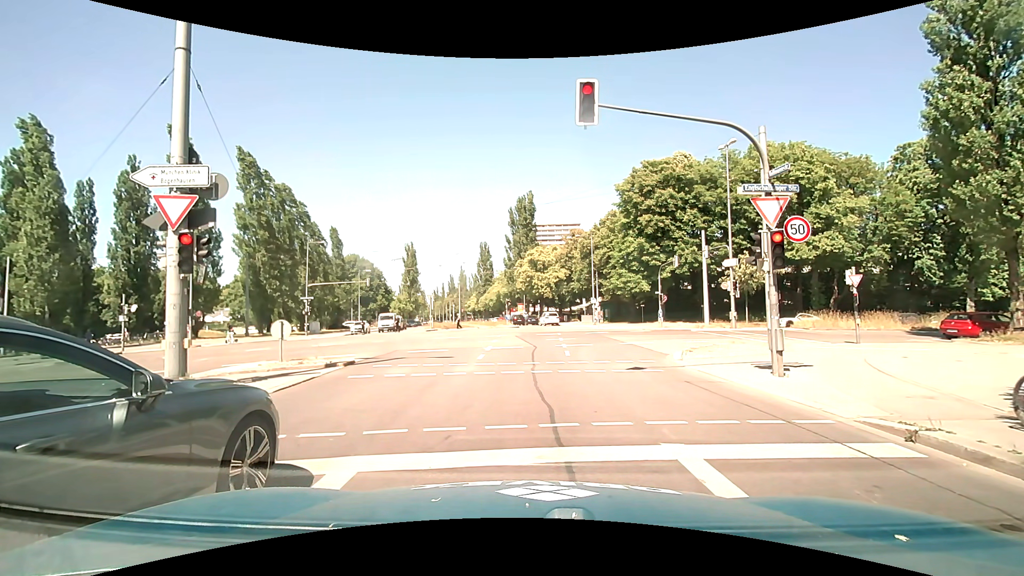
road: secondary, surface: asphalt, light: Day
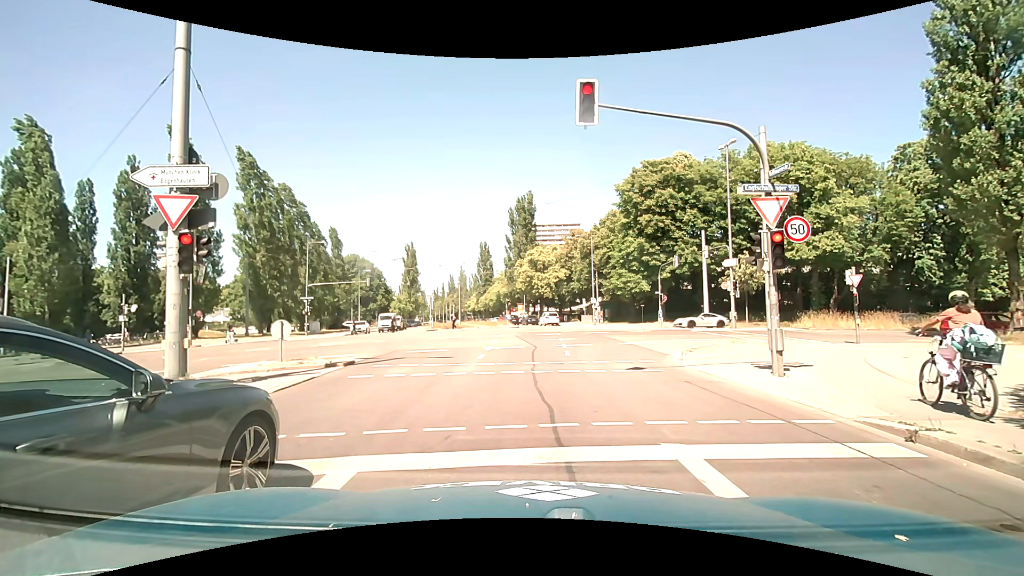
(0.0, 0.0) m; 0°
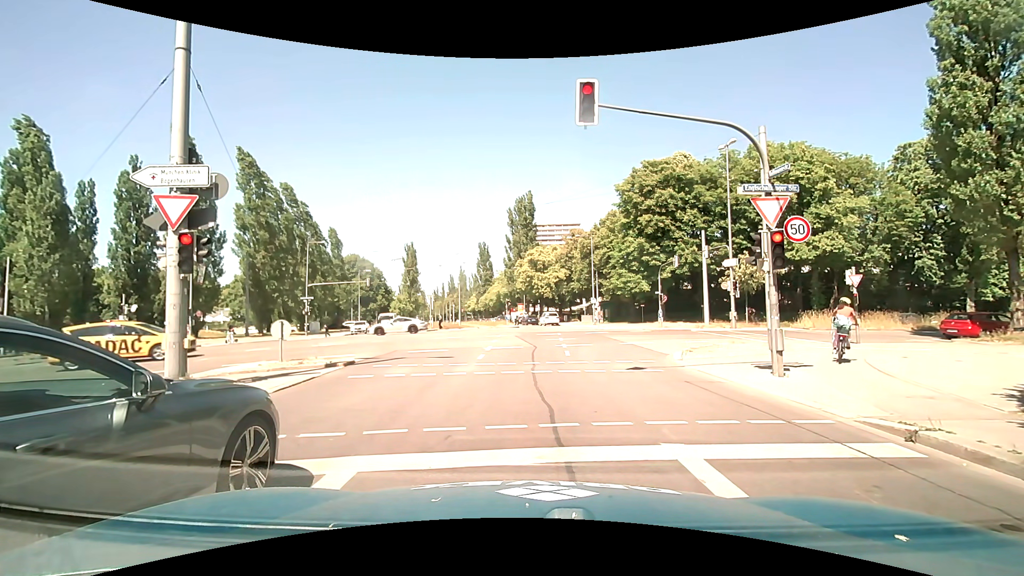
(0.0, 0.0) m; 0°
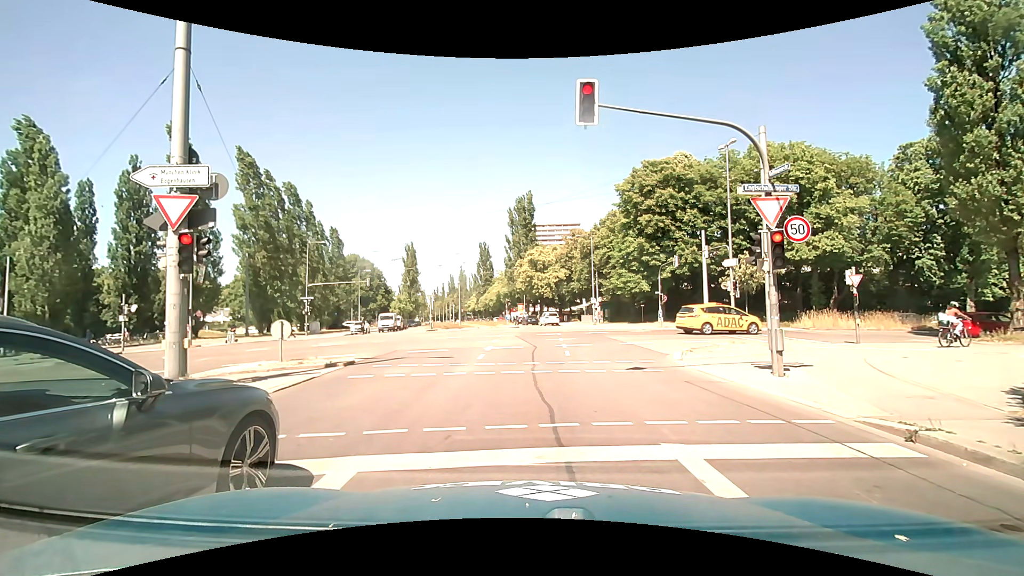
(0.0, 0.0) m; 0°
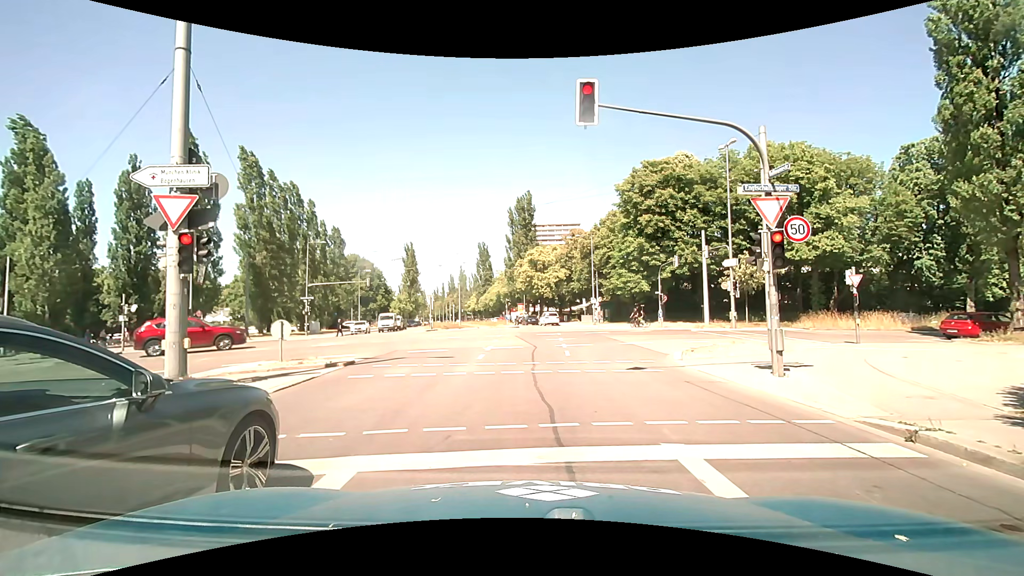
(0.0, 0.0) m; 0°
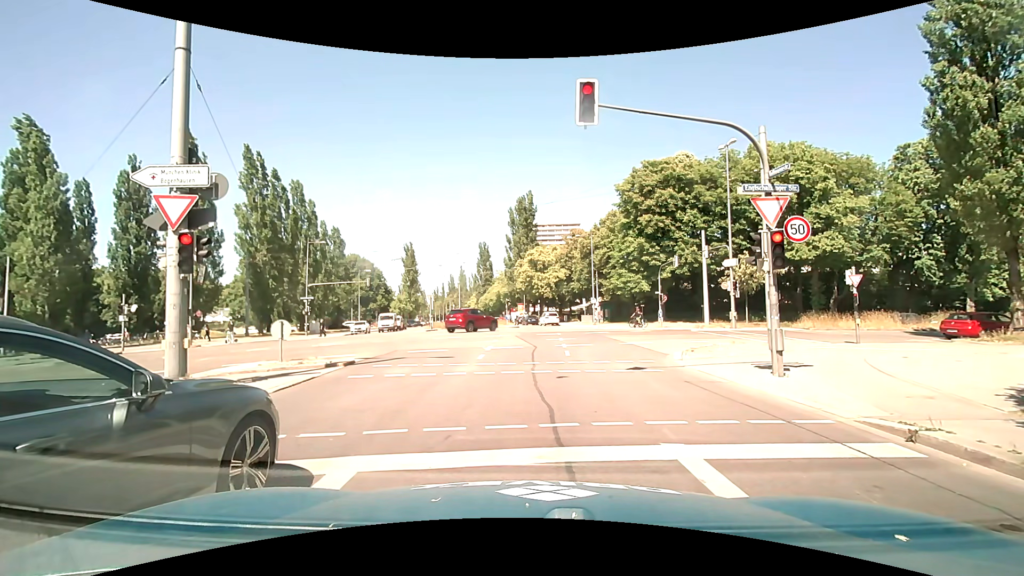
(0.0, 0.0) m; 0°
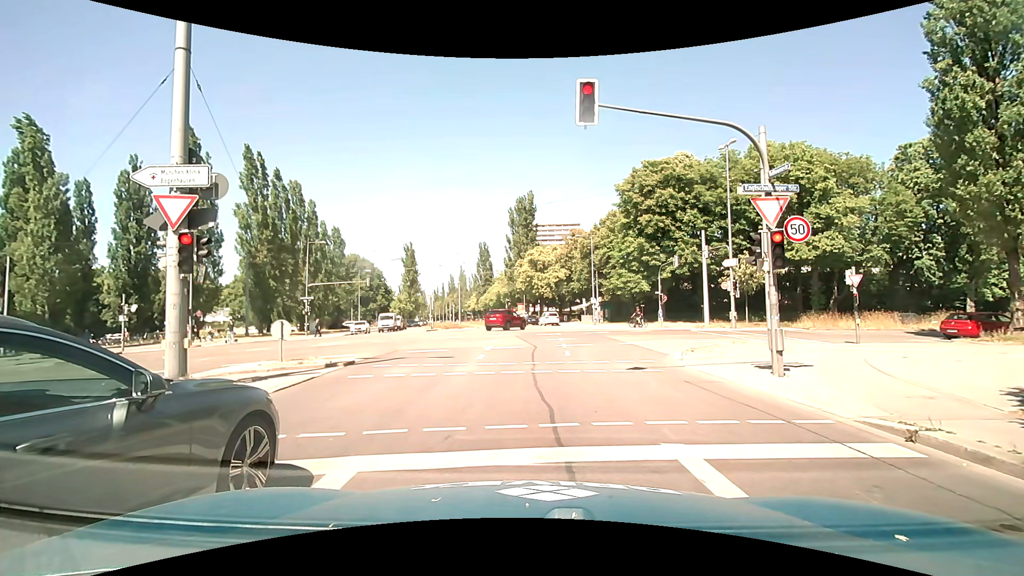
(0.0, 0.0) m; 0°
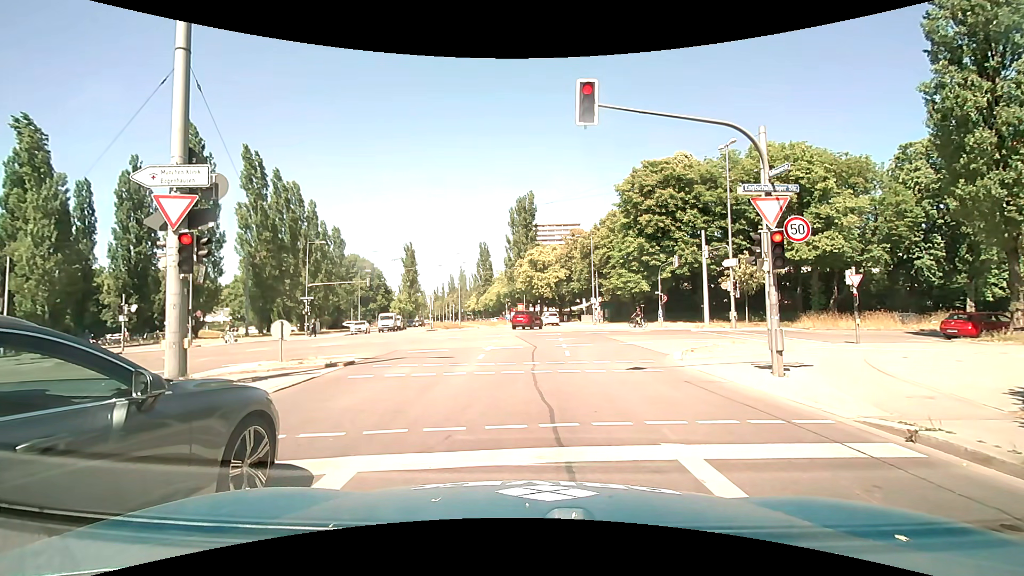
(0.0, 0.0) m; 0°
(0, +10) (0, +20) (0, +30) (0, +40) (+1, +50) (0, +60) (-2, +70) (-3, +80) (-5, +90) (-7, +99) m
